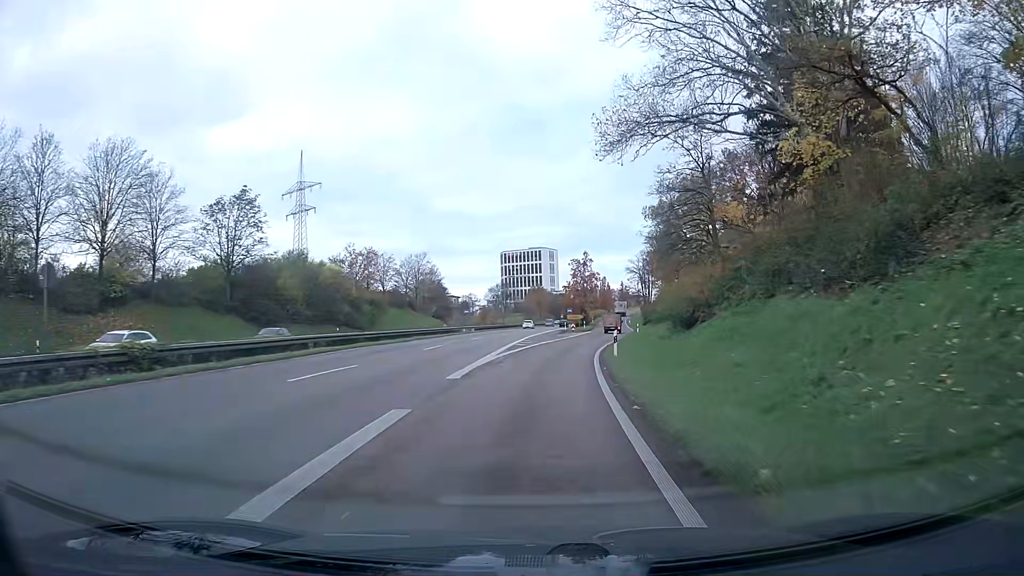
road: trunk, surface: asphalt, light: Day
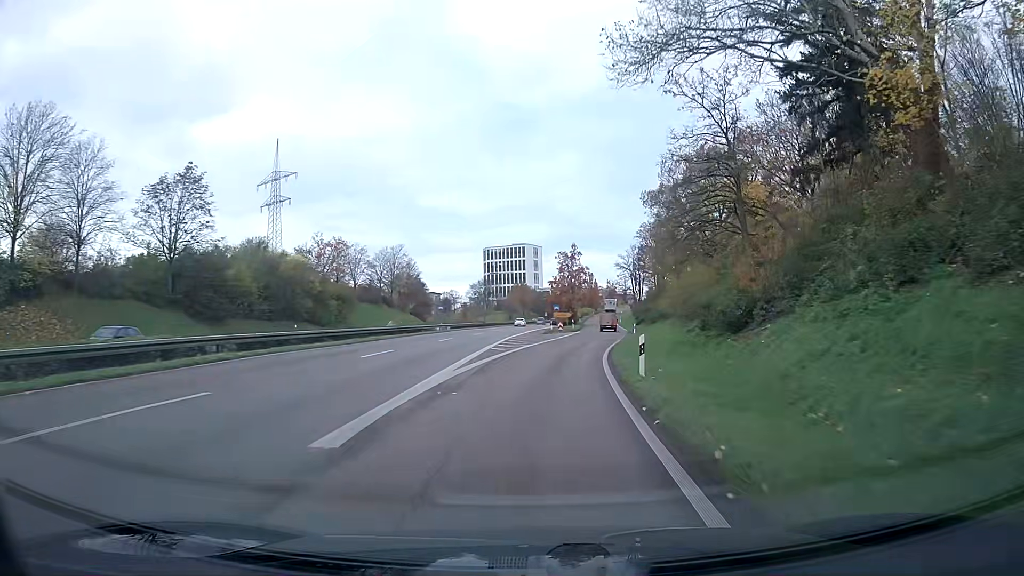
(+0.2, +9.2) m; +2°
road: trunk_link
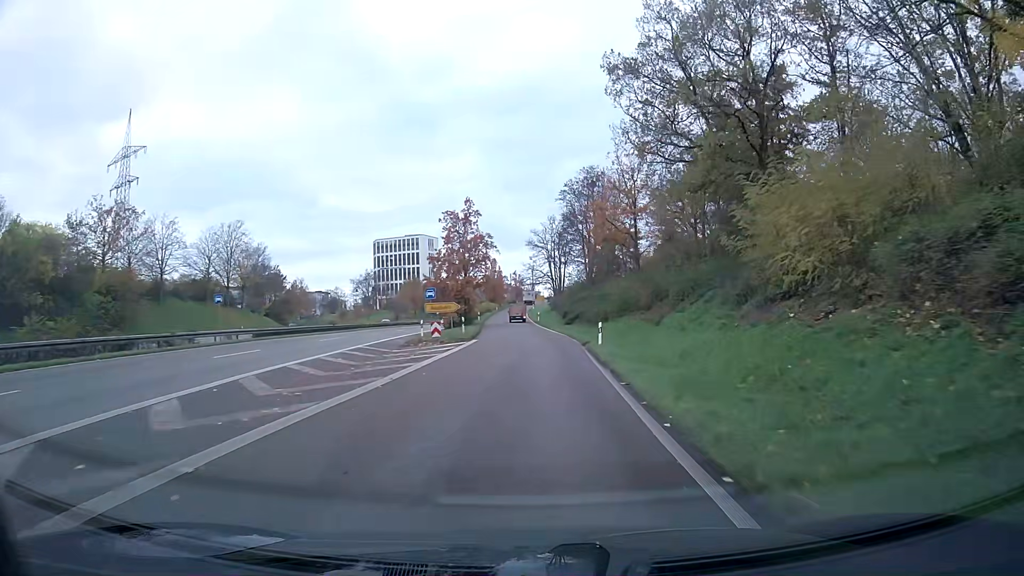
(+2.6, +36.2) m; +8°
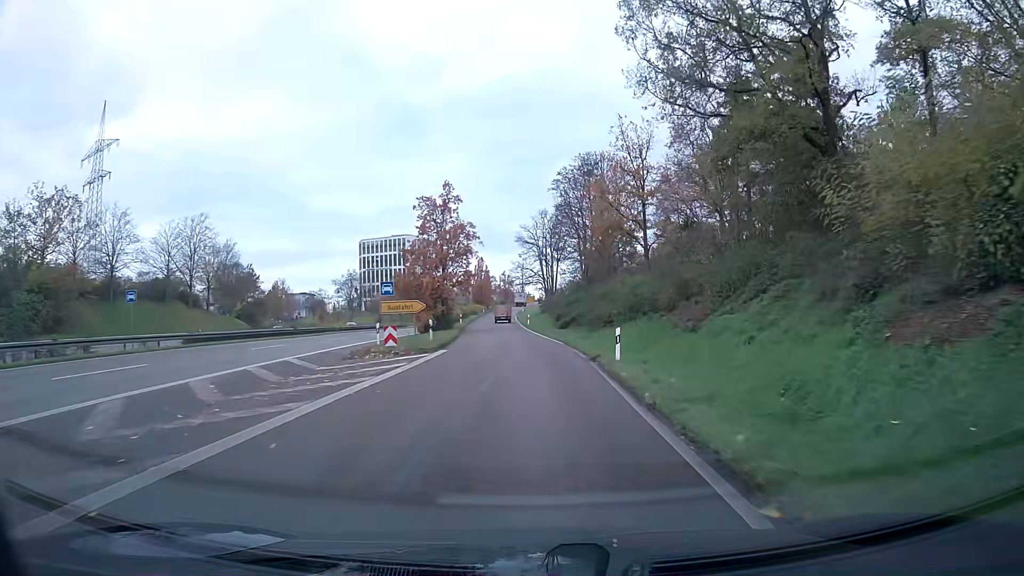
(0.0, +9.0) m; +1°
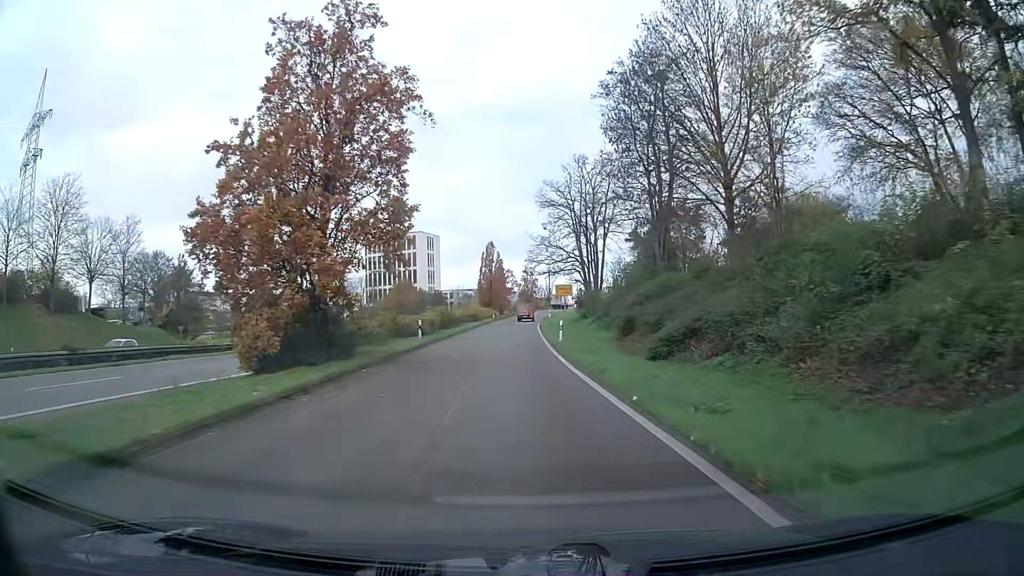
(-0.6, +35.1) m; -3°
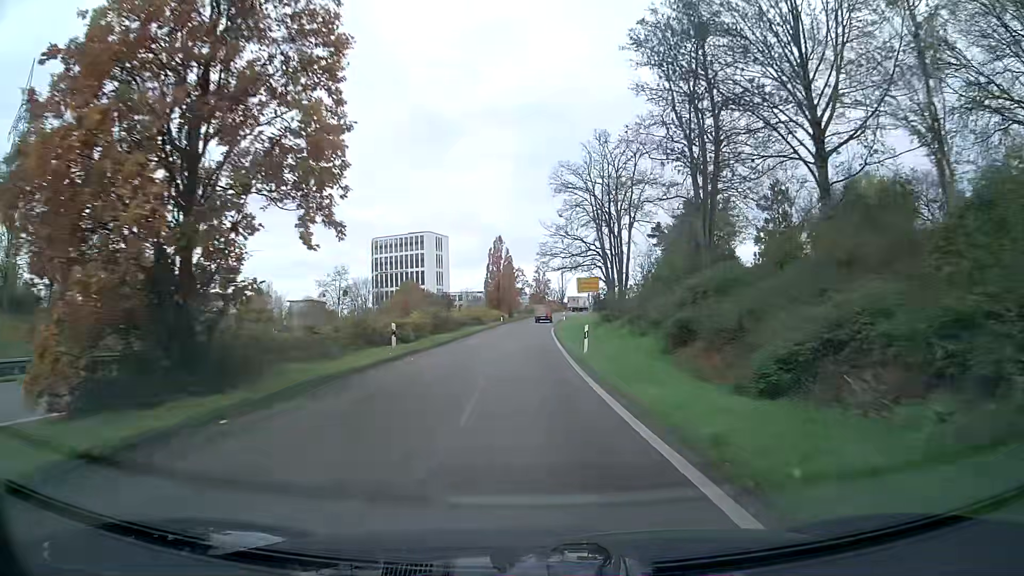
(0.0, +8.7) m; 0°
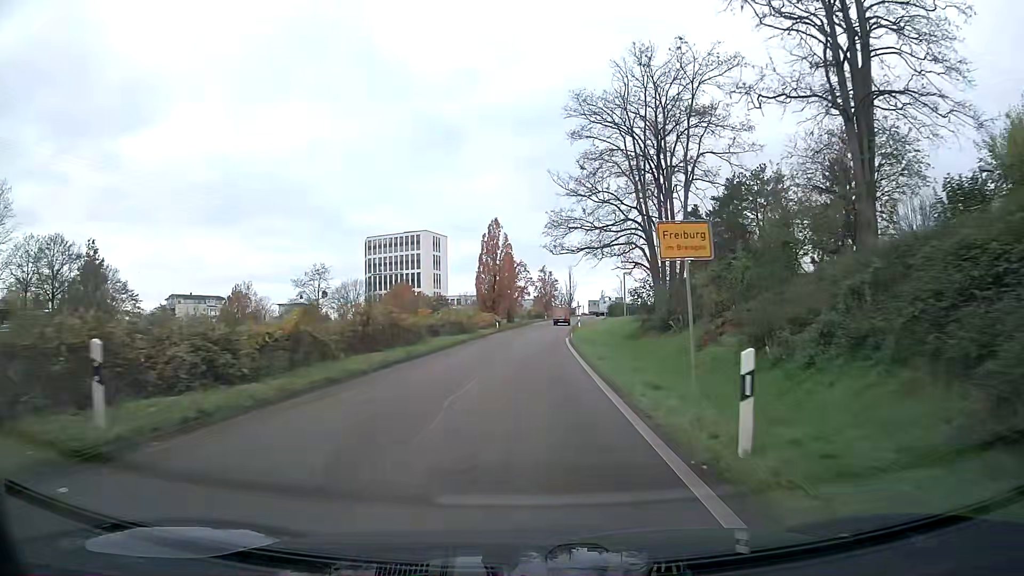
(-0.1, +17.4) m; 0°
